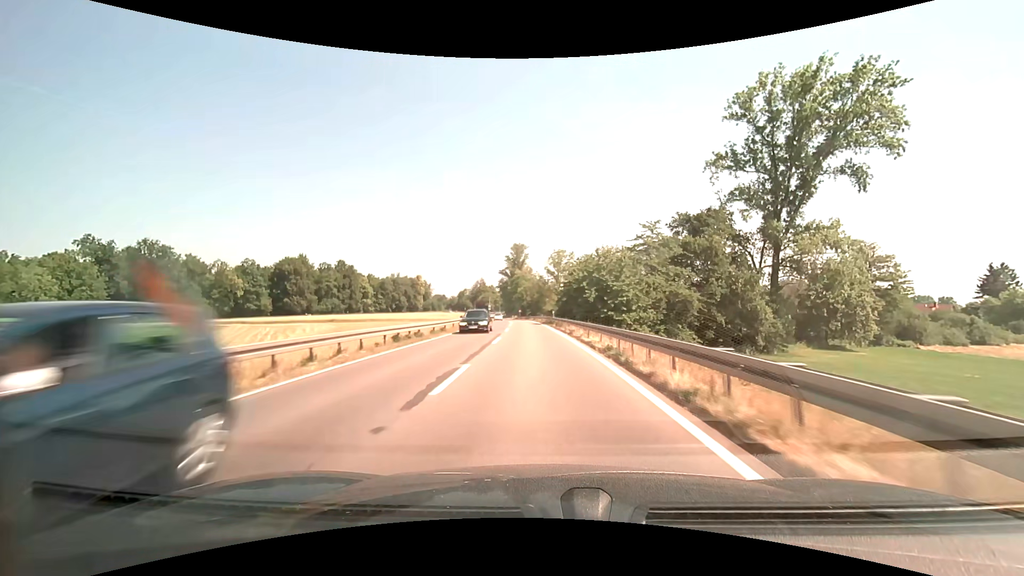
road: secondary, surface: asphalt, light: Day
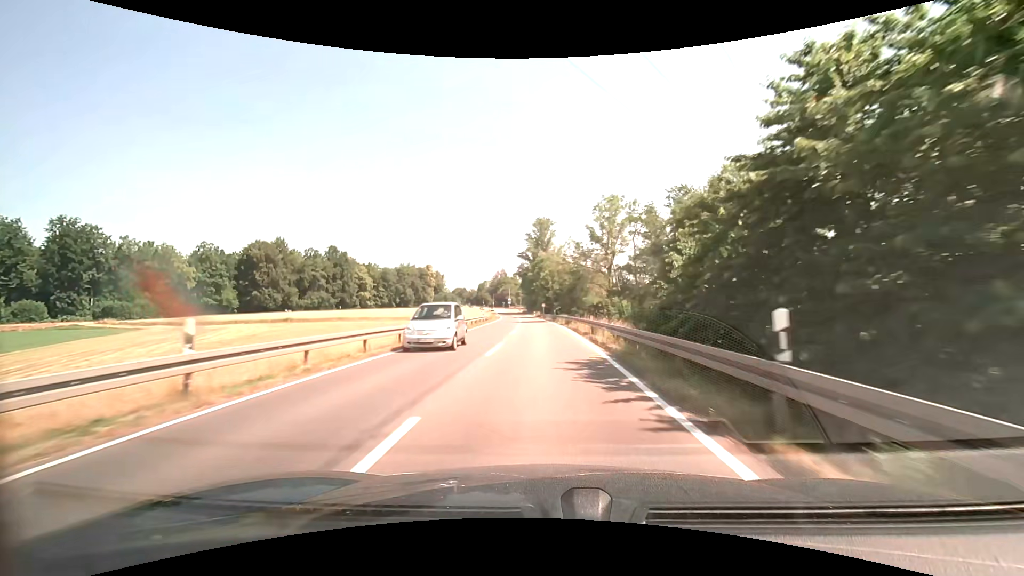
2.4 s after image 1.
(-1.2, +42.1) m; -3°
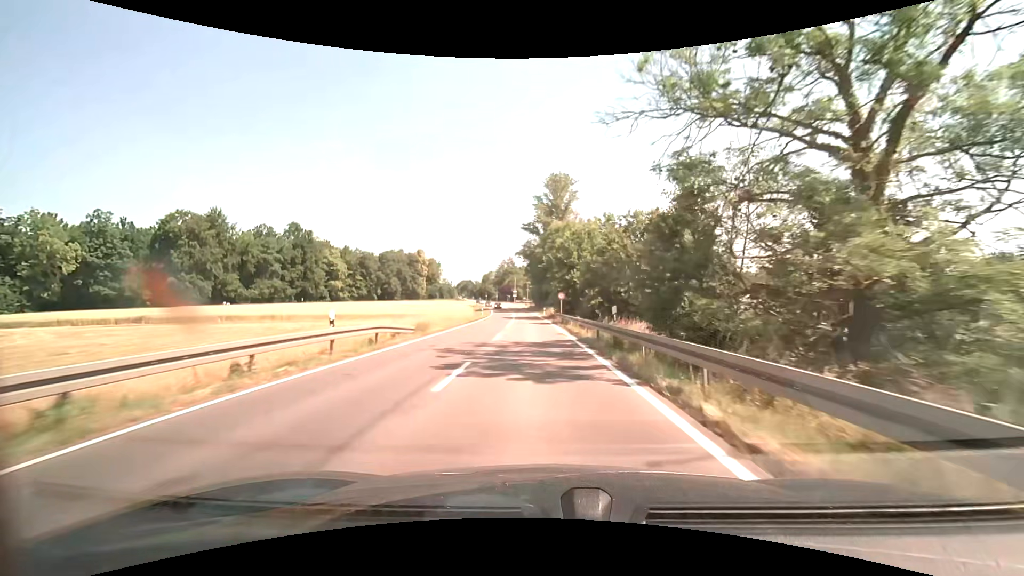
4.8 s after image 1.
(-0.5, +42.2) m; -2°
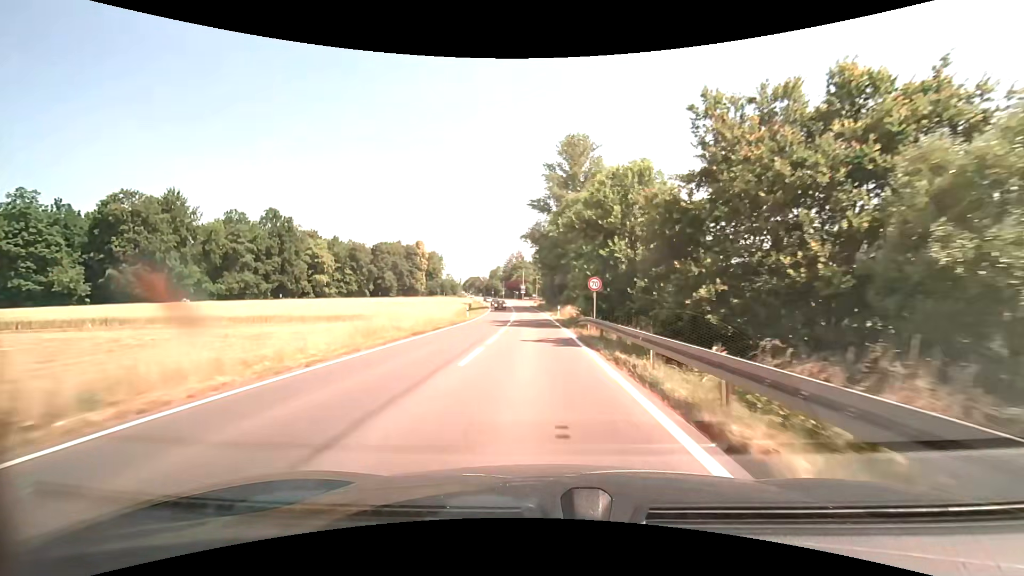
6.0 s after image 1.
(-0.2, +21.0) m; -1°
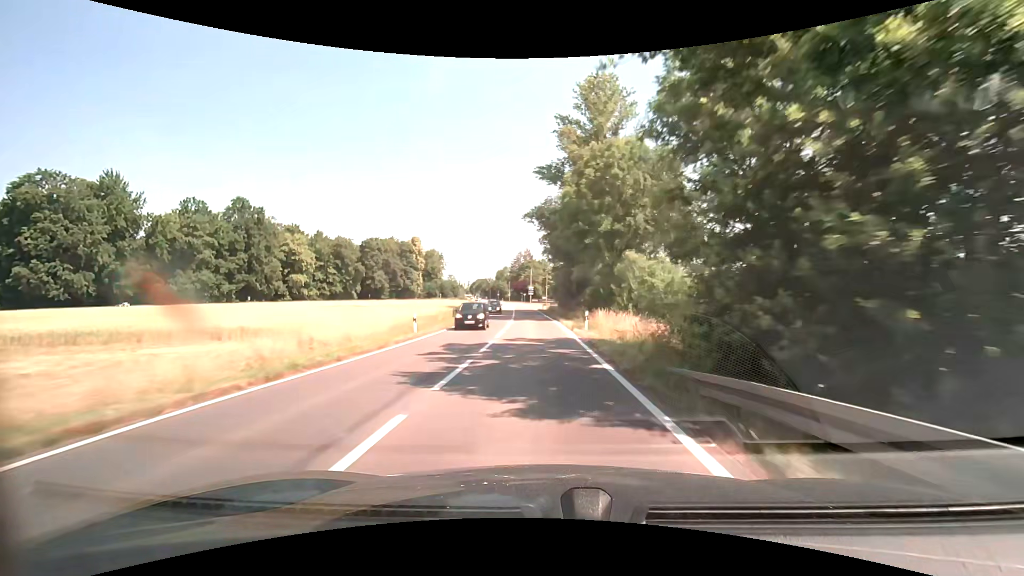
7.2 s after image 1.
(-0.2, +21.0) m; -1°
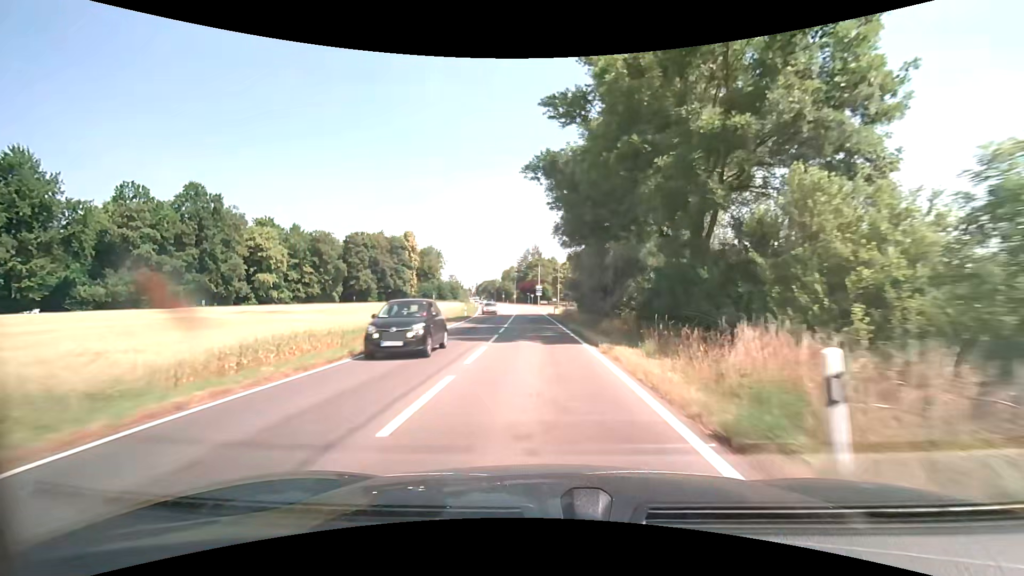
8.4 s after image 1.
(-0.2, +20.8) m; -1°
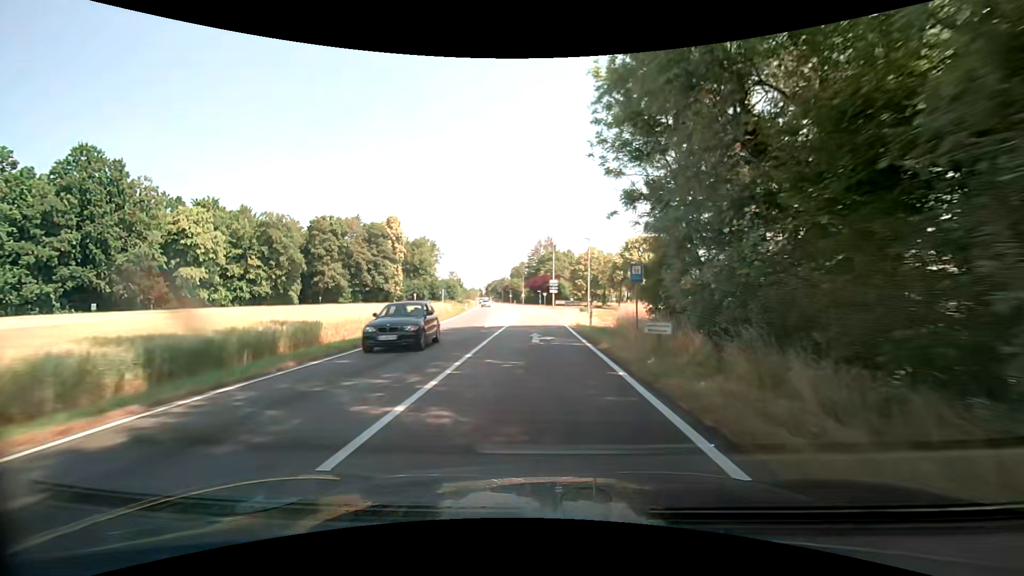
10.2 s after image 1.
(-0.6, +29.2) m; -2°
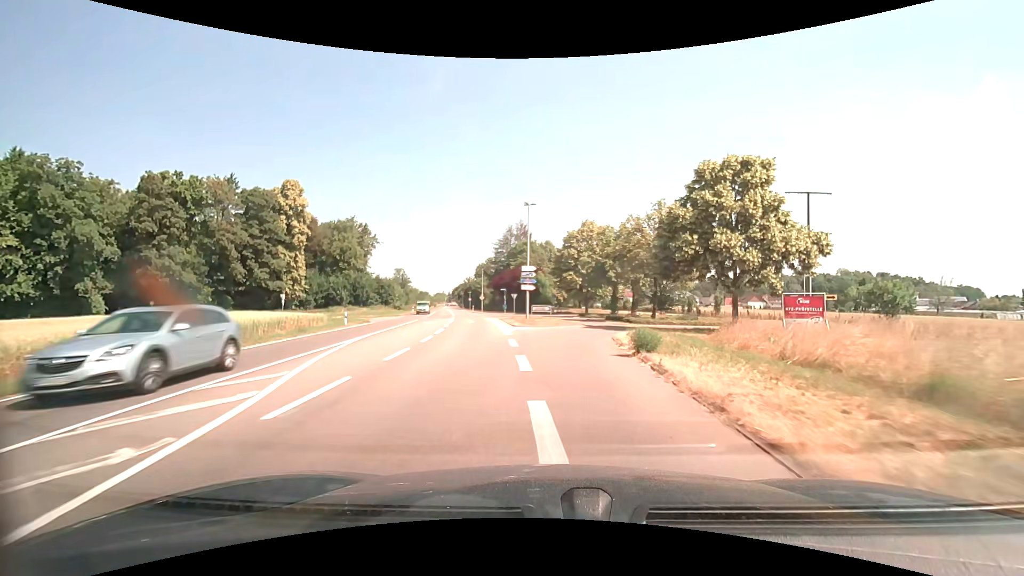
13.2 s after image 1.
(+0.8, +39.2) m; +3°
(0, +10) (+1, +20) (+4, +29) (+10, +37) (+19, +41) (+29, +40) (+38, +35) (+45, +28) (+53, +22) (+60, +15) m
